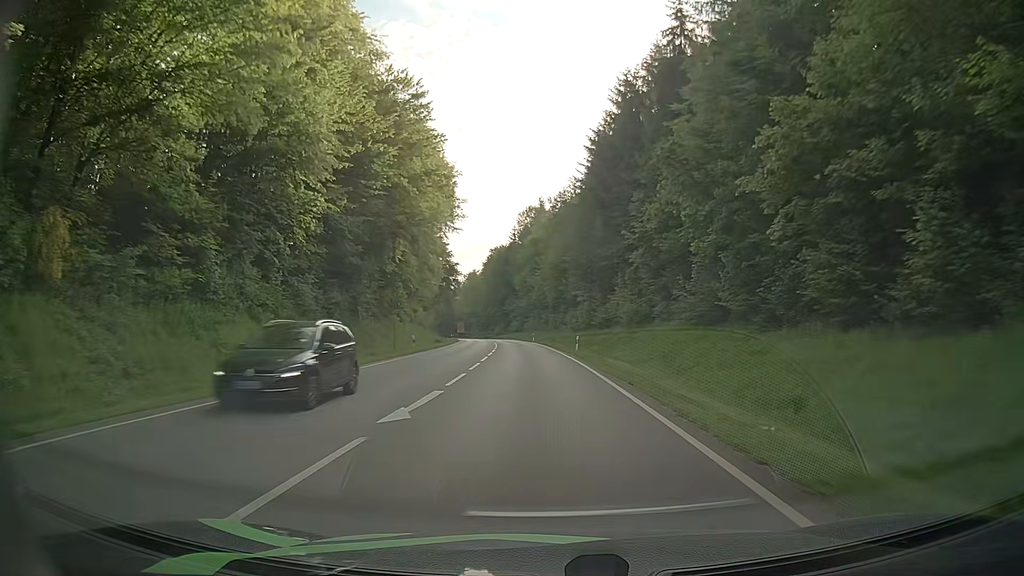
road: secondary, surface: asphalt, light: Day
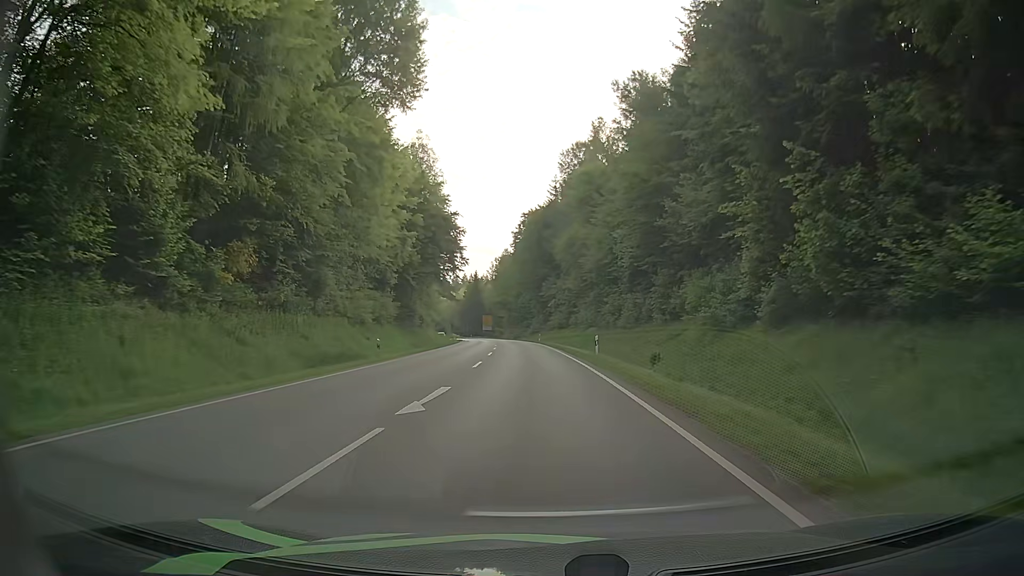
(-1.8, +53.6) m; -4°
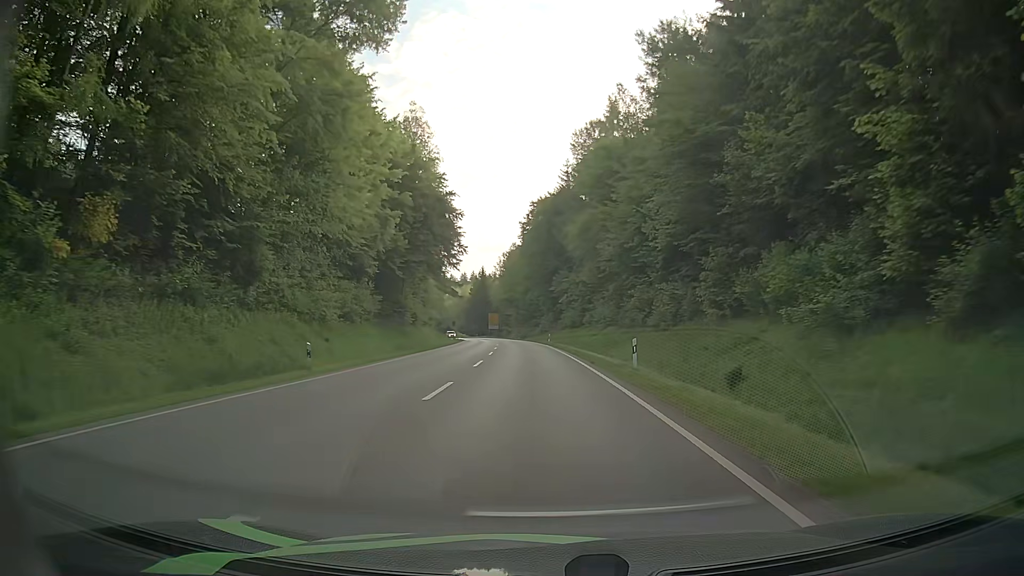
(-0.1, +10.9) m; -1°
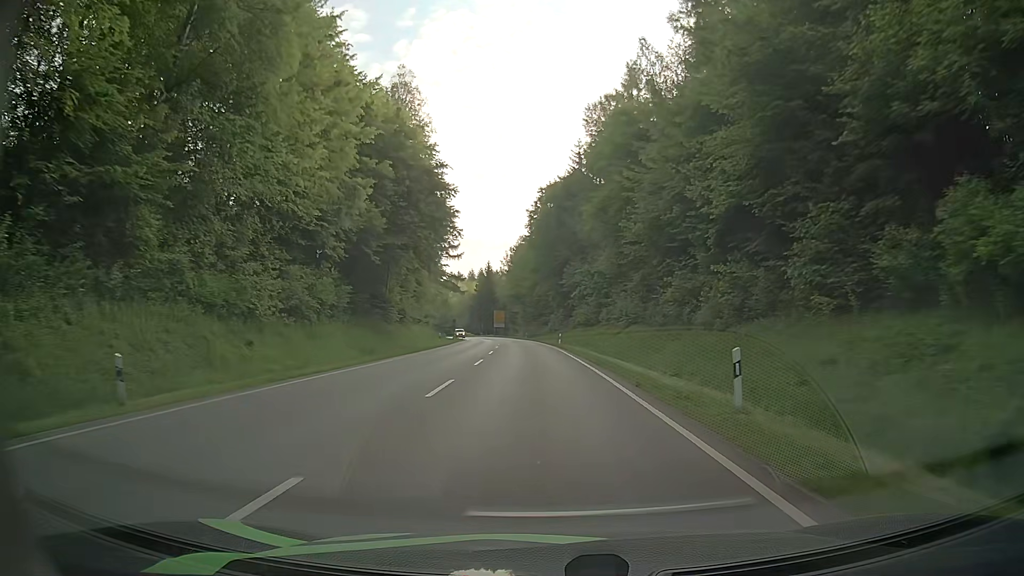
(-0.1, +11.0) m; 0°
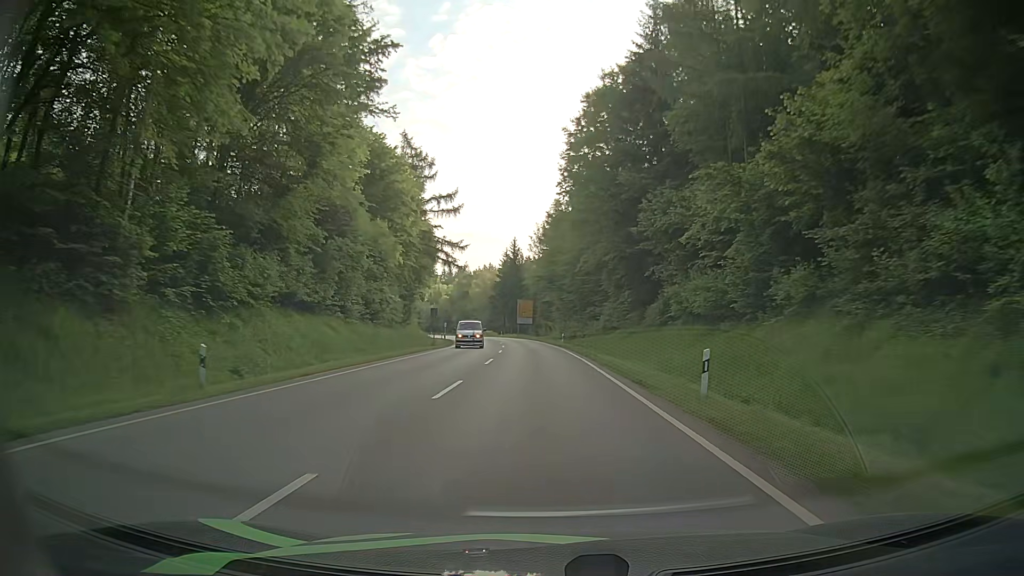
(-1.5, +44.5) m; -4°
(0, +10) (0, +20) (-1, +30) (-1, +40) (-1, +50) (-2, +60) (-3, +70) (-4, +80) (-6, +90) (-7, +100) m
